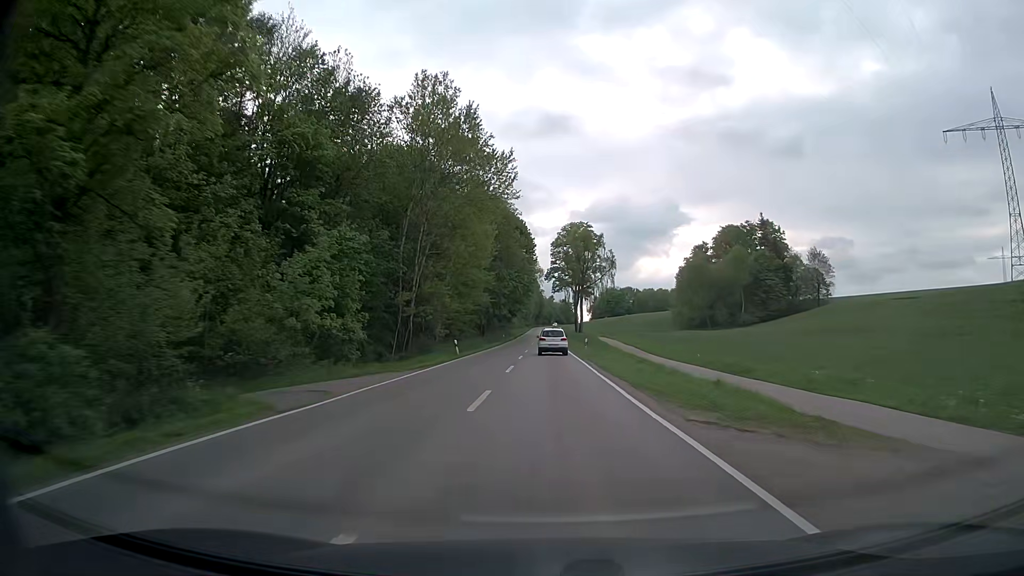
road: secondary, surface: asphalt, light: Day
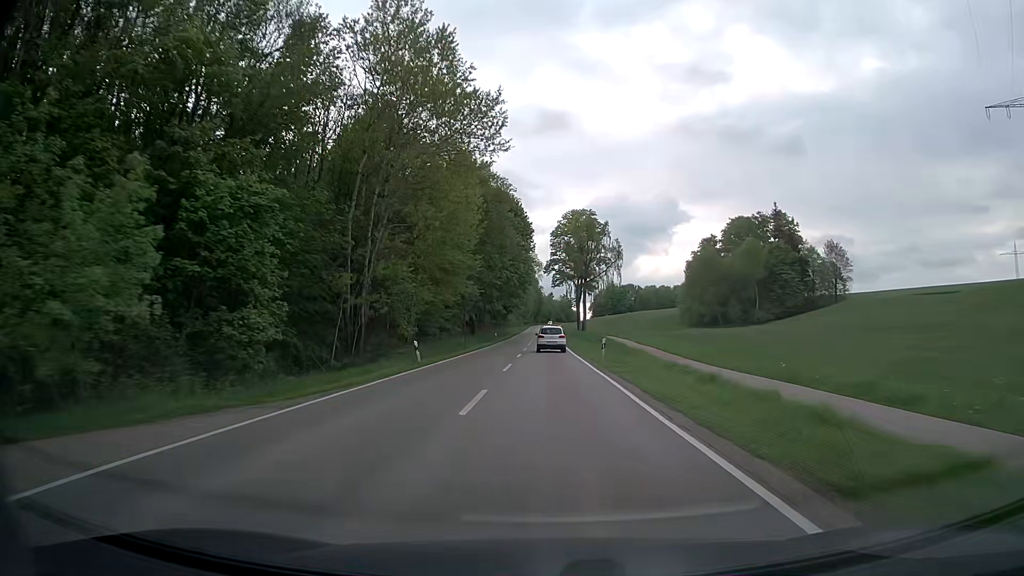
(0.0, +12.9) m; 0°
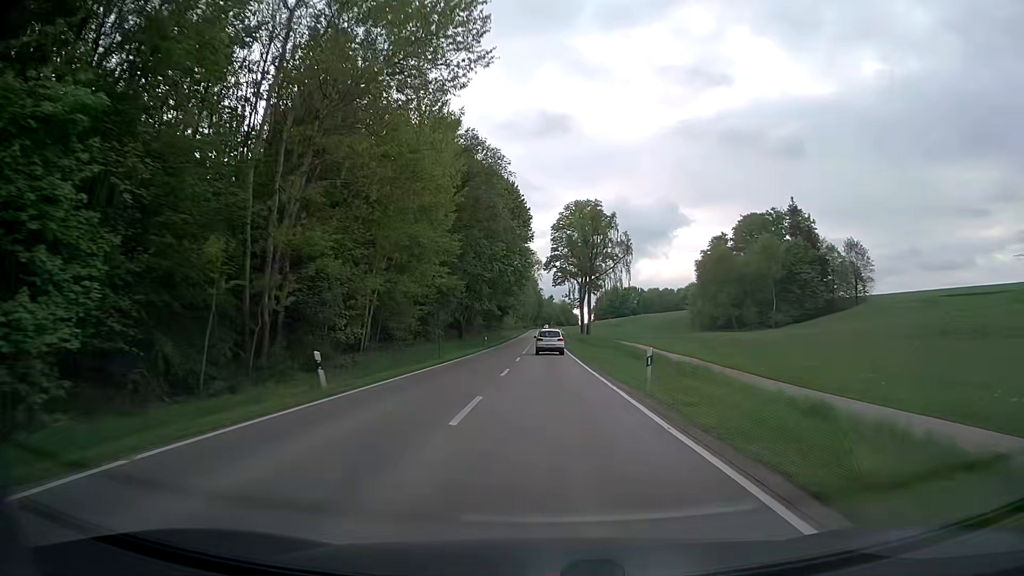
(0.0, +12.9) m; 0°
